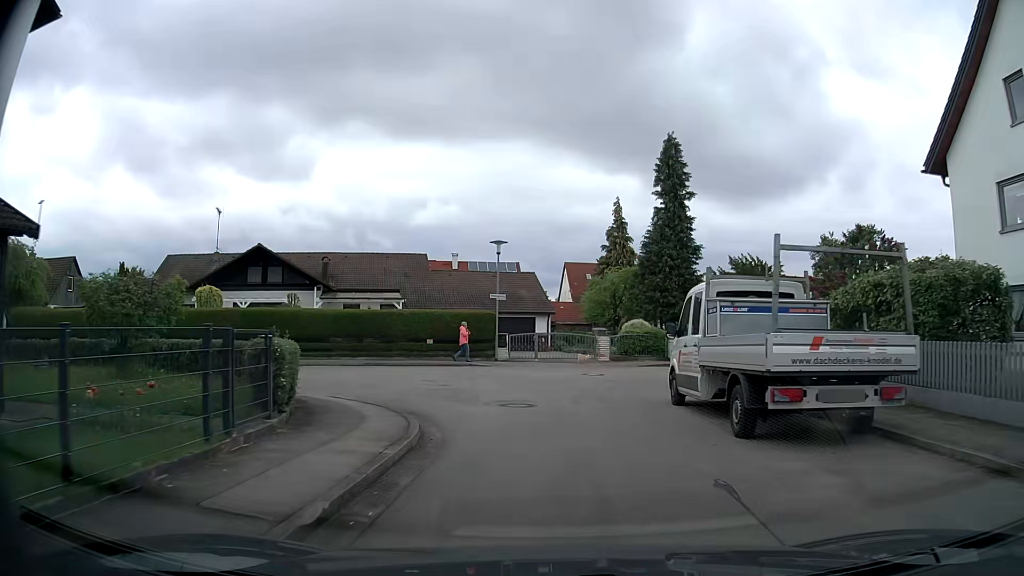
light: Day
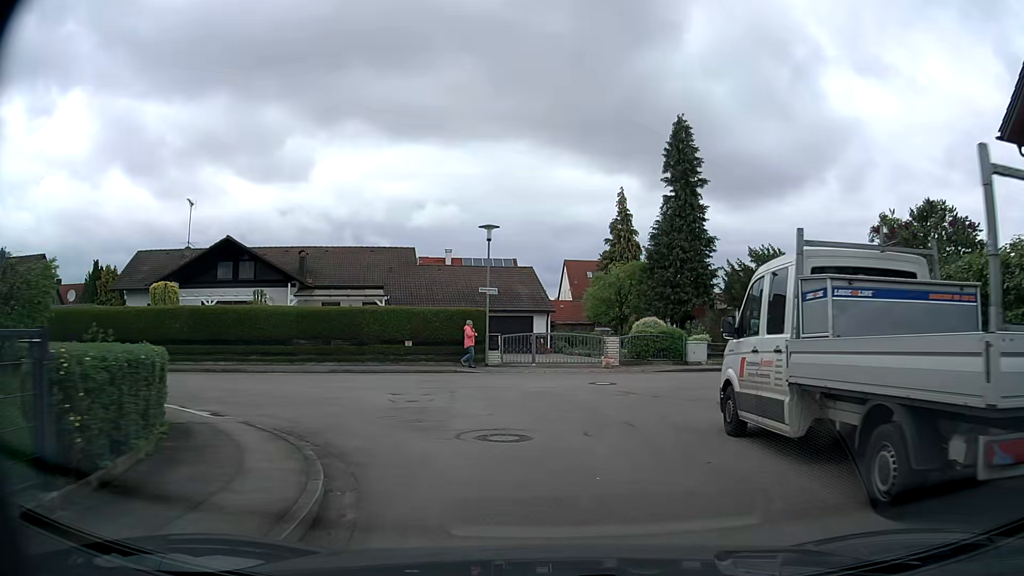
(0.0, +4.2) m; -1°
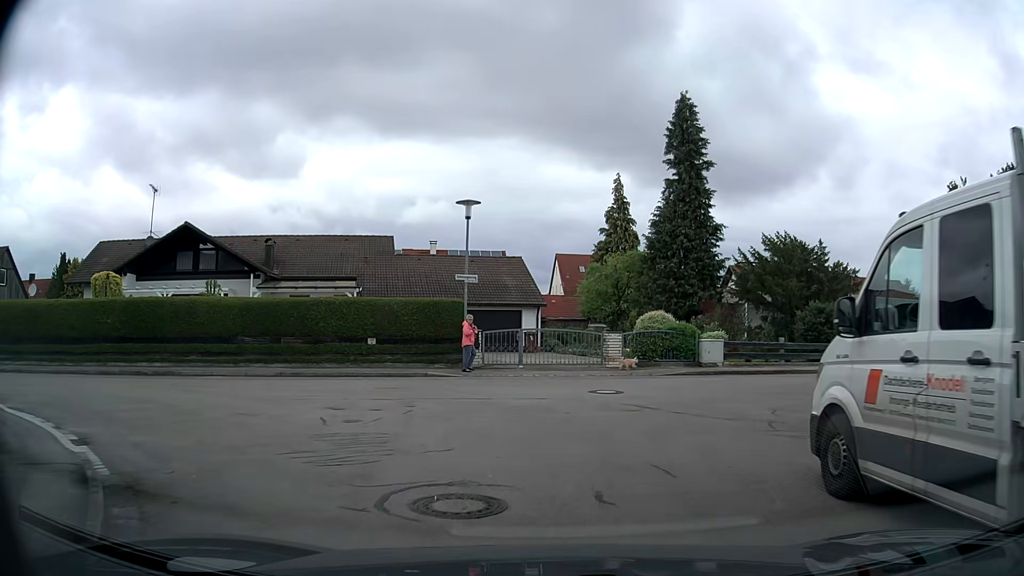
(+0.1, +3.8) m; +1°
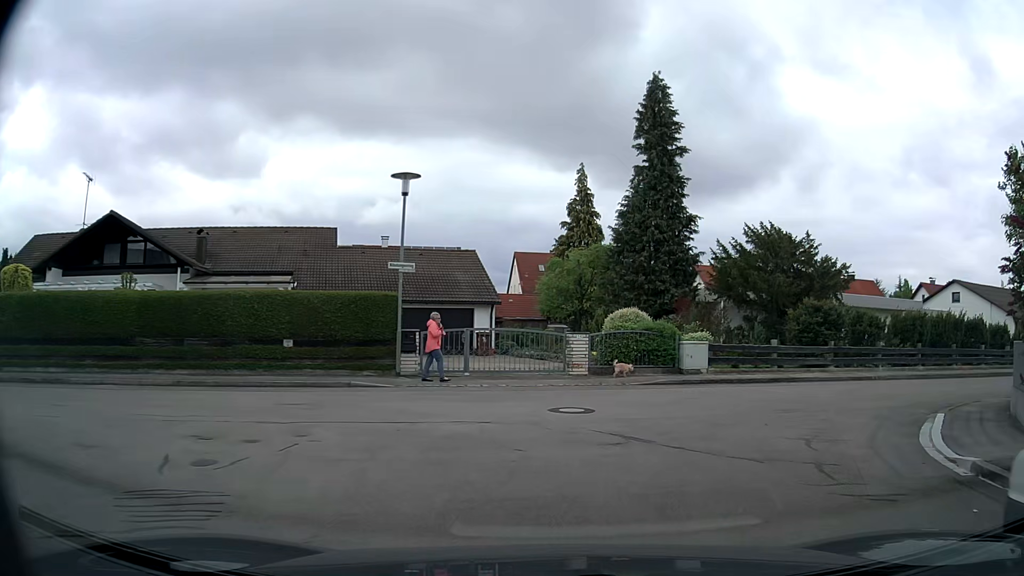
(+0.1, +3.5) m; +4°
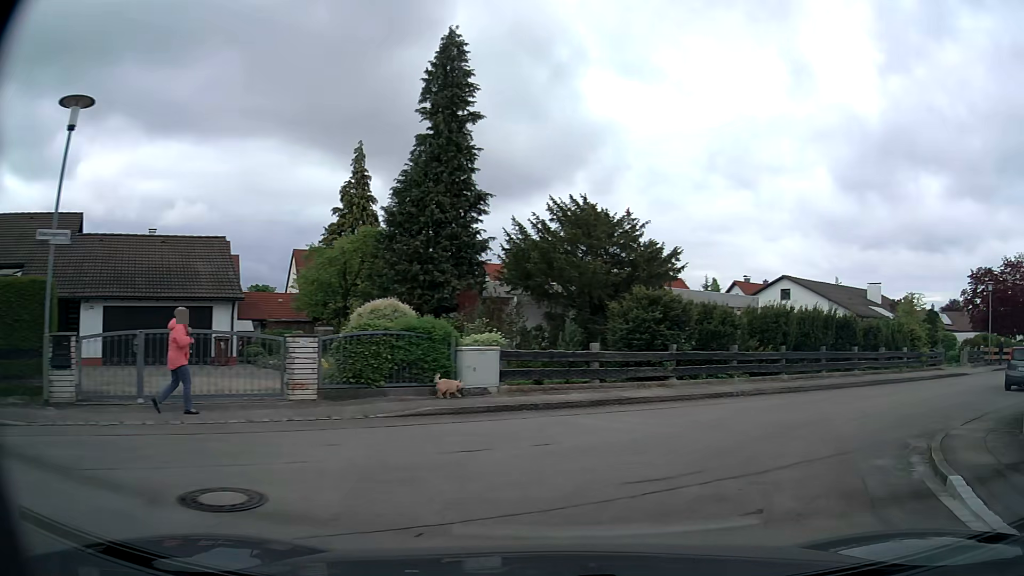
(+0.8, +6.2) m; +17°
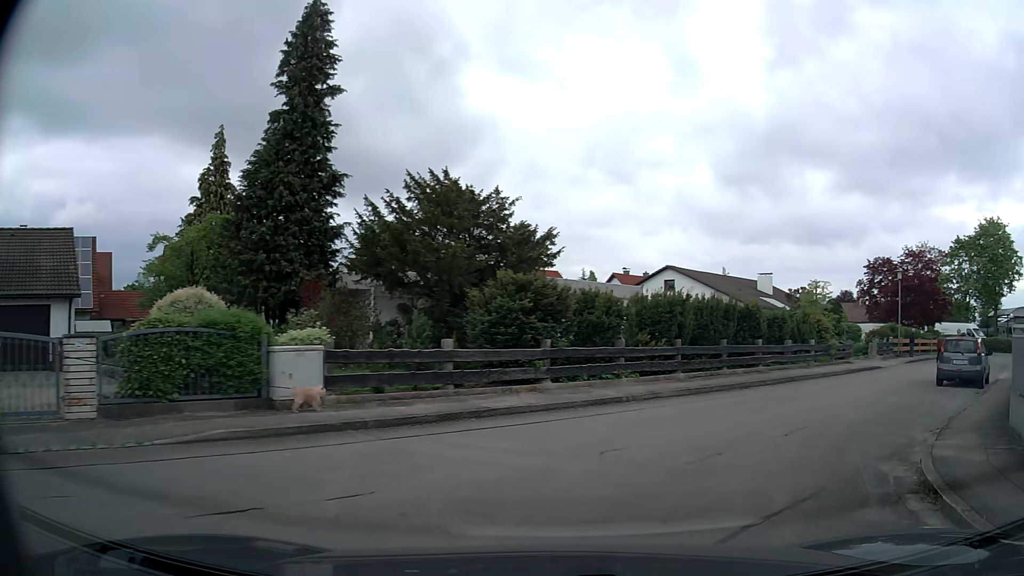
(+0.3, +3.0) m; +11°
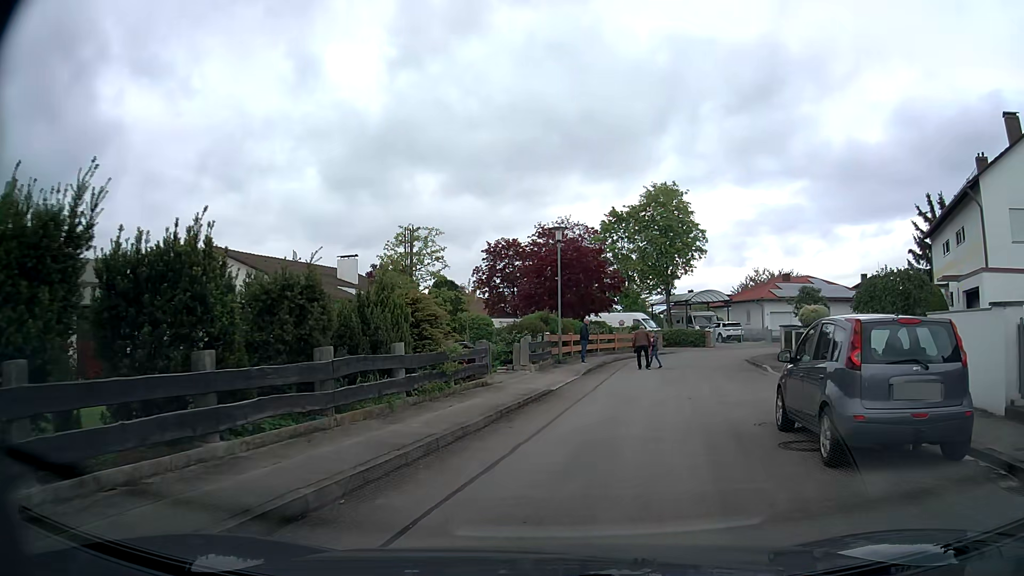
(+5.1, +14.5) m; +33°
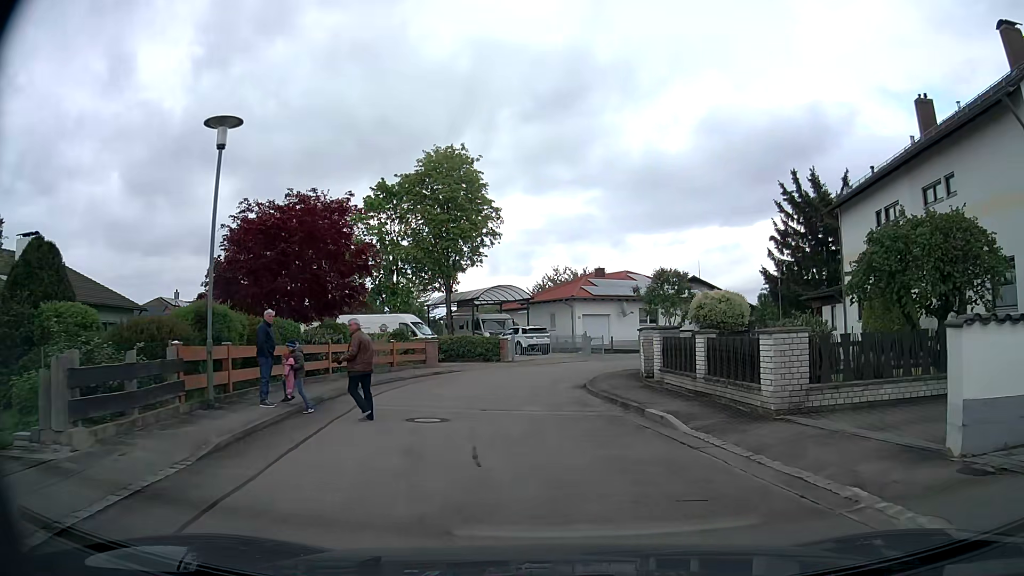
(+2.2, +13.4) m; +19°
(0, +10) (-1, +20) (+2, +29) (+9, +36) (+19, +39) (+29, +40) (+39, +39) (+49, +38) (+59, +36) (+68, +35) m
